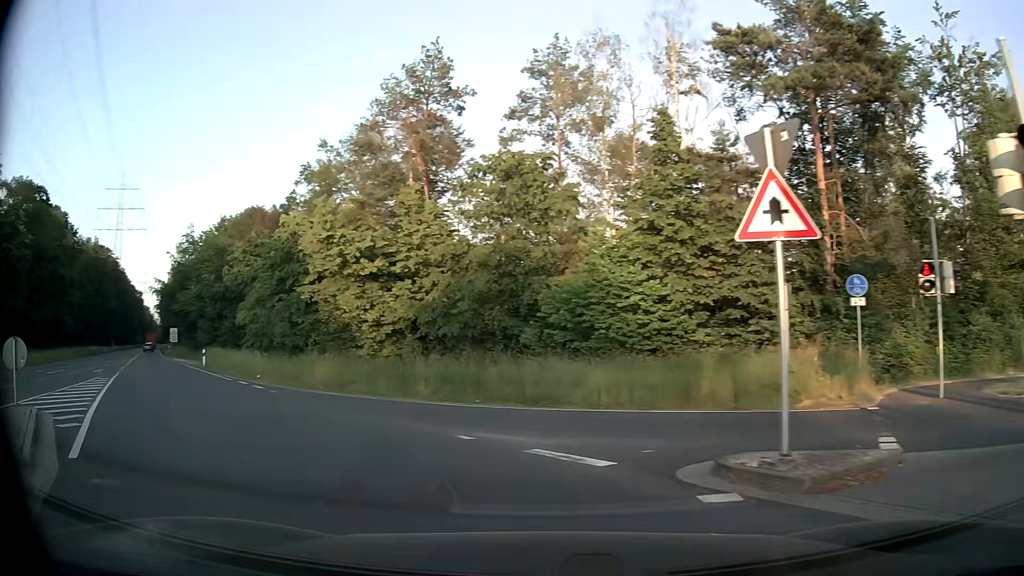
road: secondary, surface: asphalt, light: Day
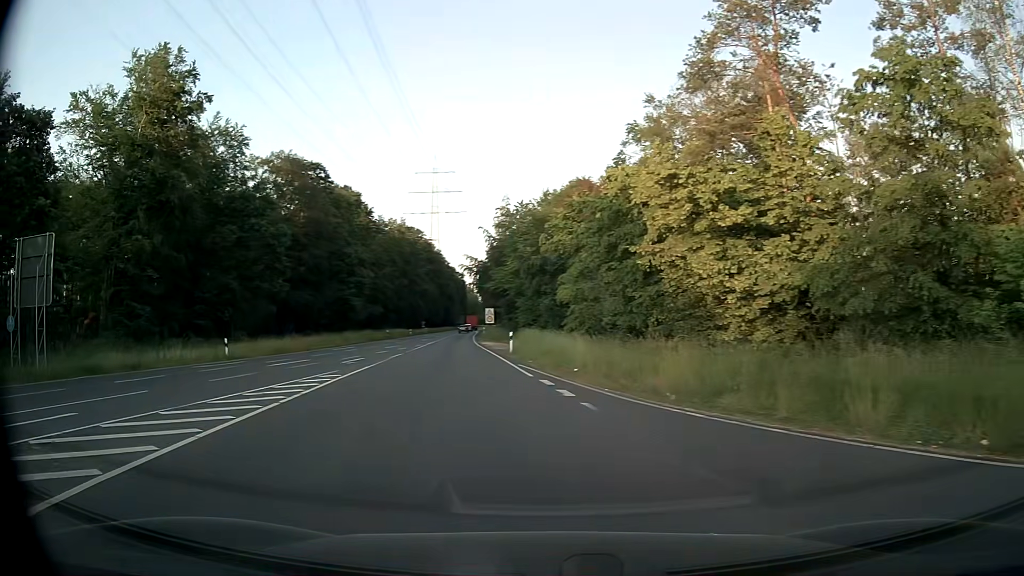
(-2.3, +8.8) m; -28°
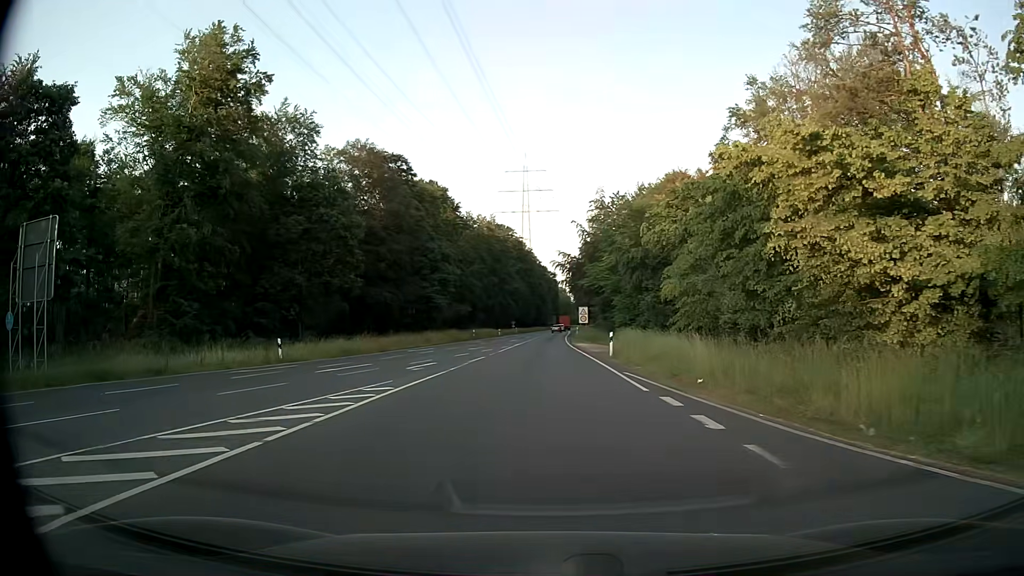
(-0.5, +4.9) m; -9°
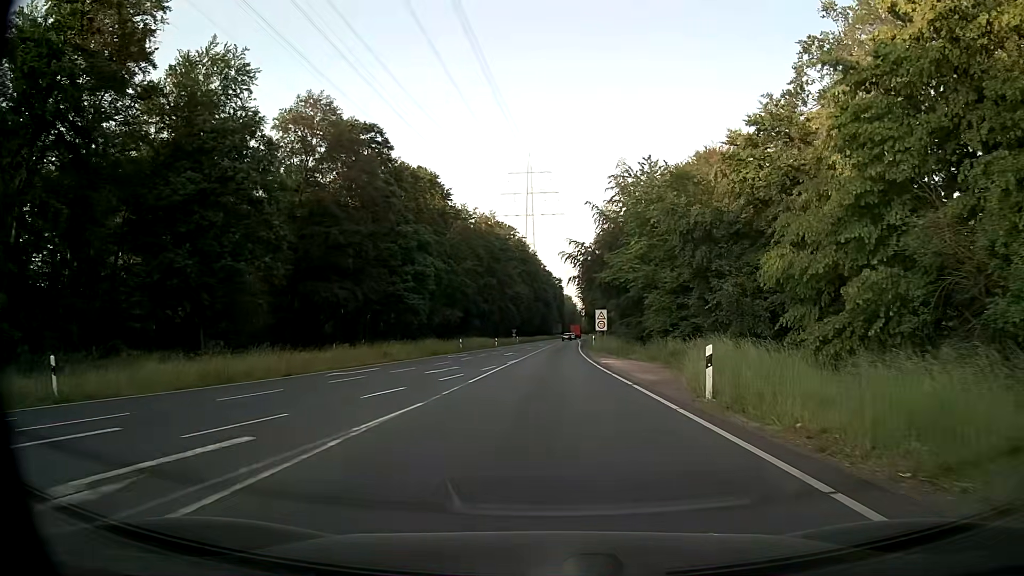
(-0.4, +17.5) m; -1°
